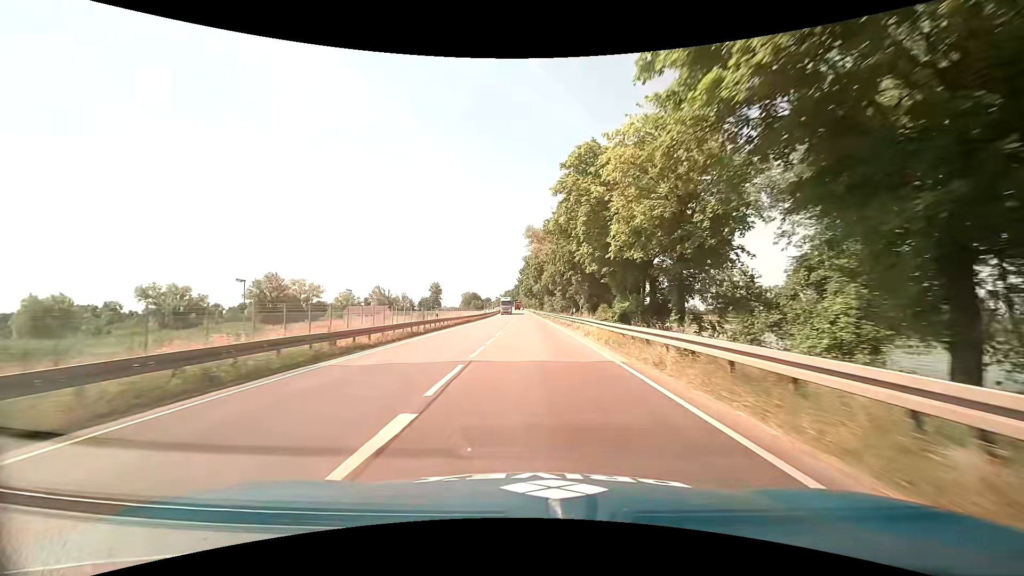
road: primary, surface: asphalt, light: Day
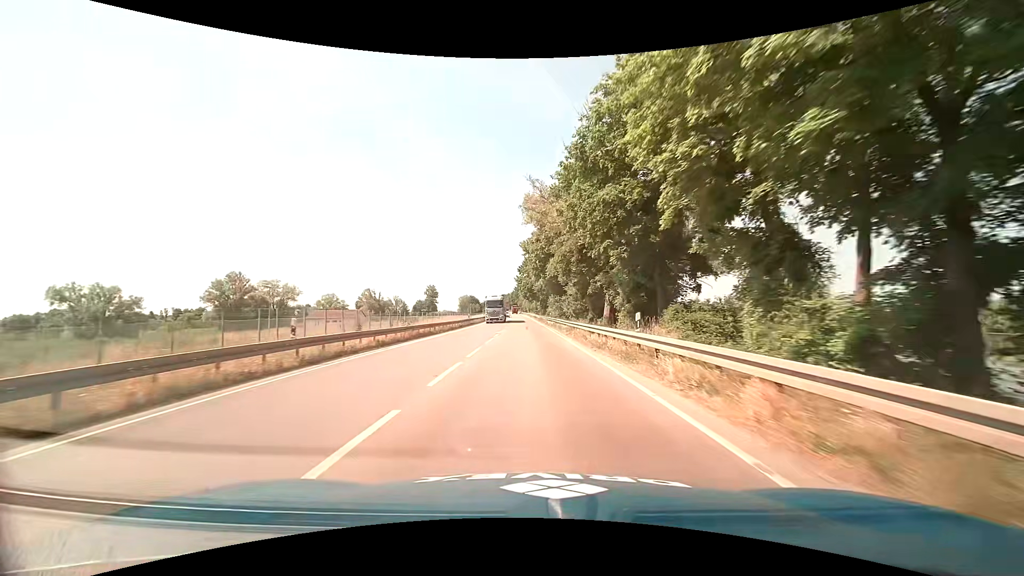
(-0.2, +22.1) m; -1°
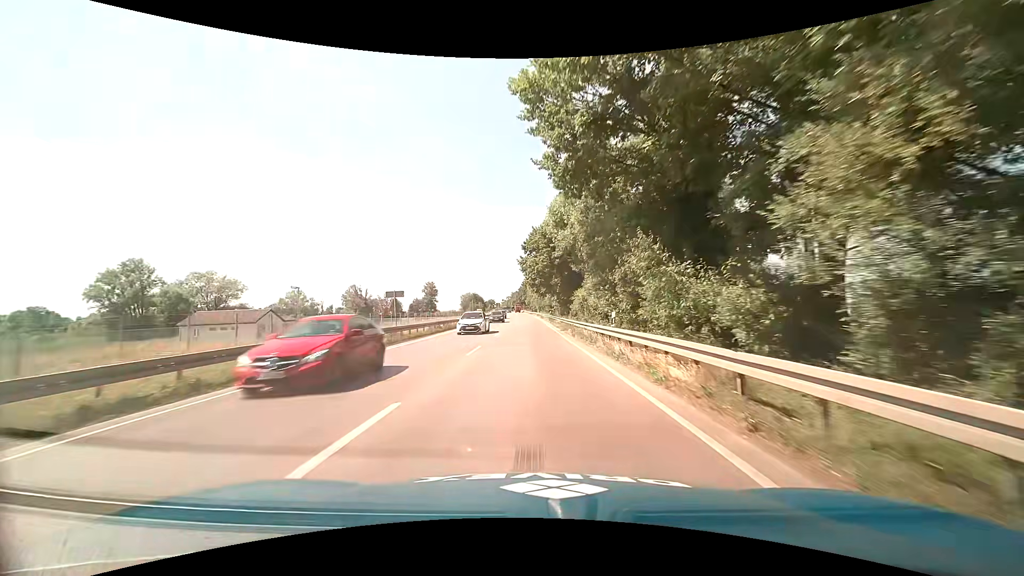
(-0.3, +43.3) m; -1°
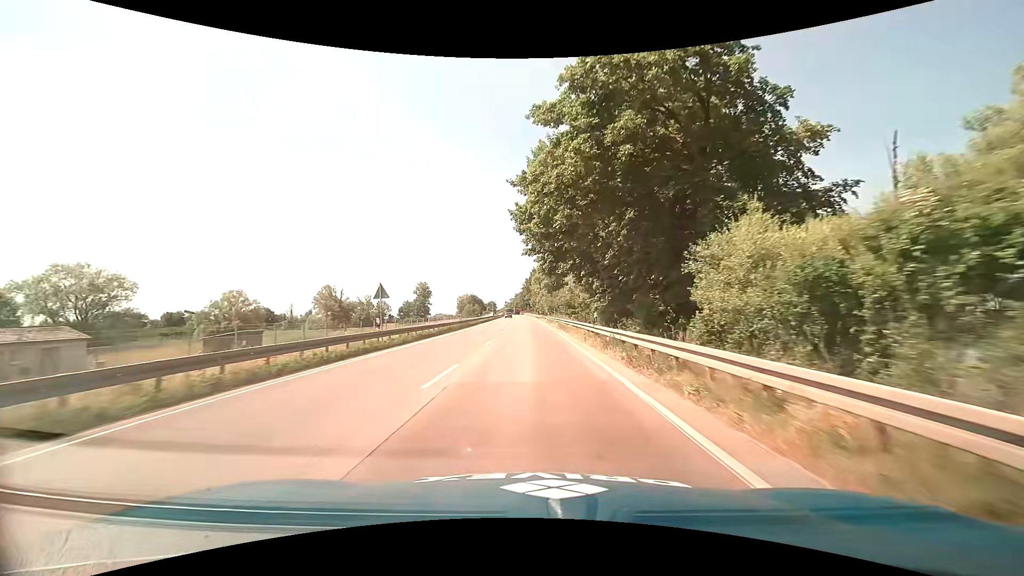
(-0.2, +43.1) m; -1°
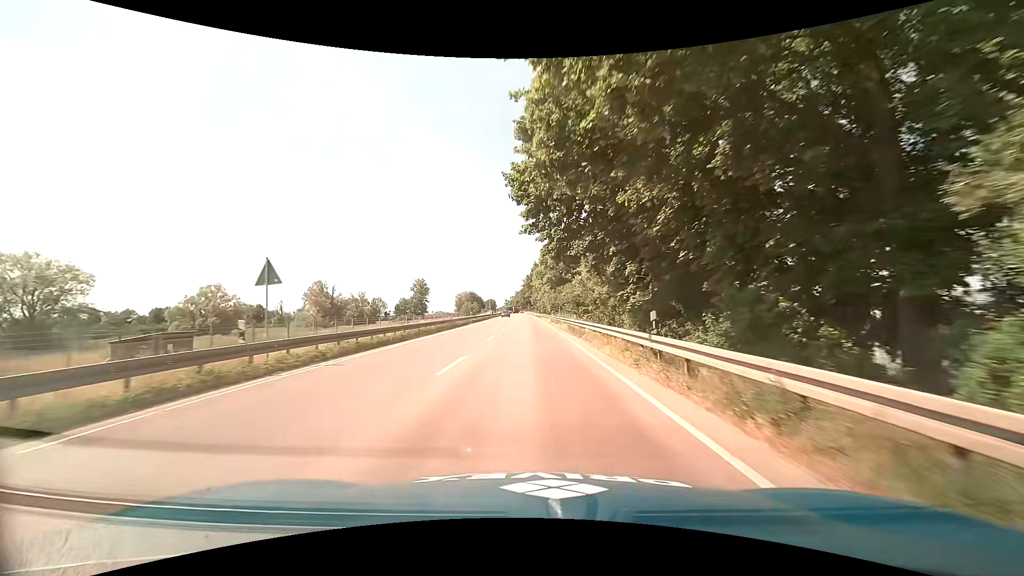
(0.0, +10.9) m; 0°
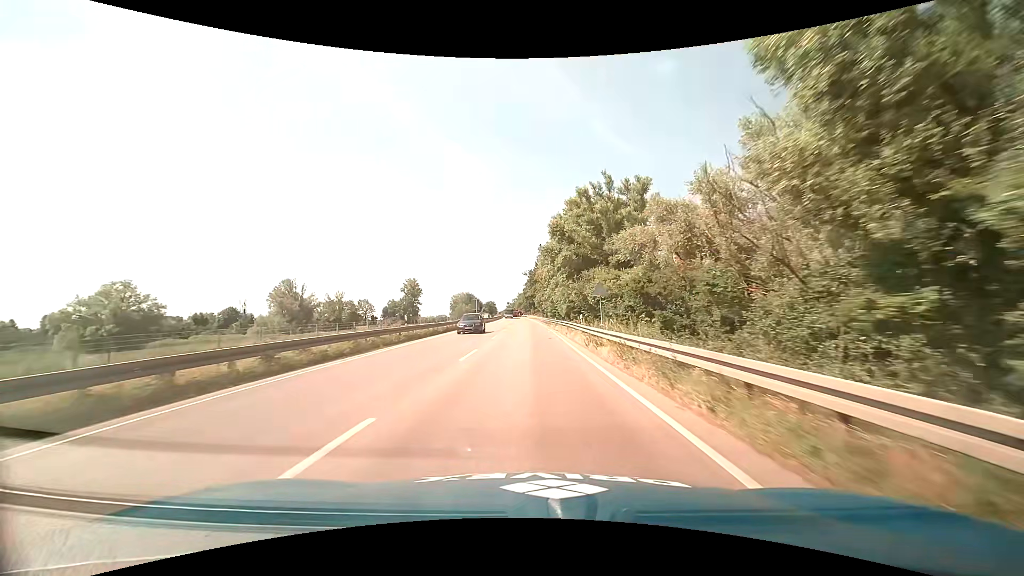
(0.0, +33.0) m; 0°
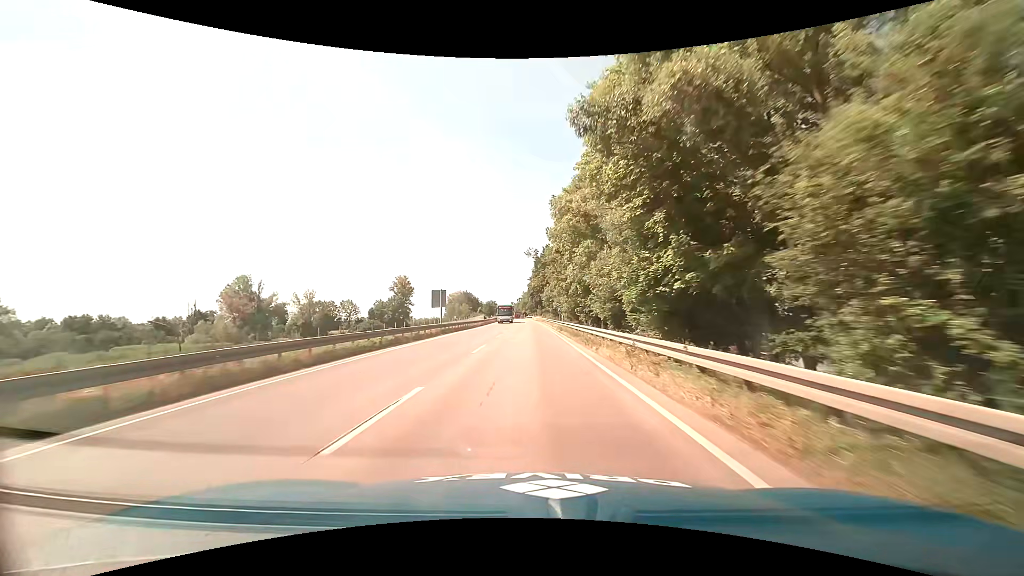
(-0.4, +34.1) m; -1°
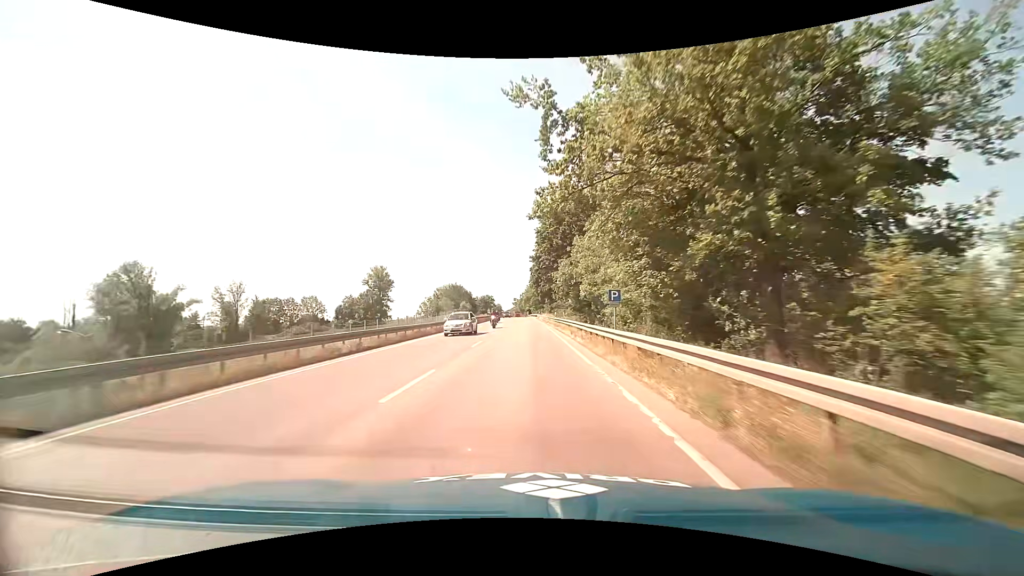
(-0.1, +46.7) m; -1°
(0, +10) (0, +20) (0, +30) (0, +40) (0, +50) (0, +60) (-1, +70) (-1, +80) (-1, +90) (-1, +100) m
